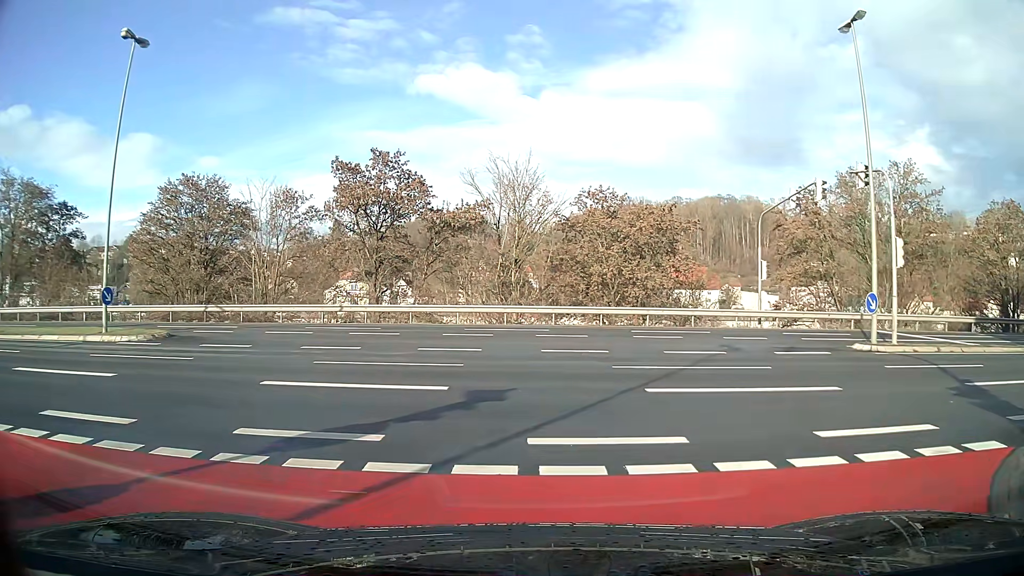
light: Day
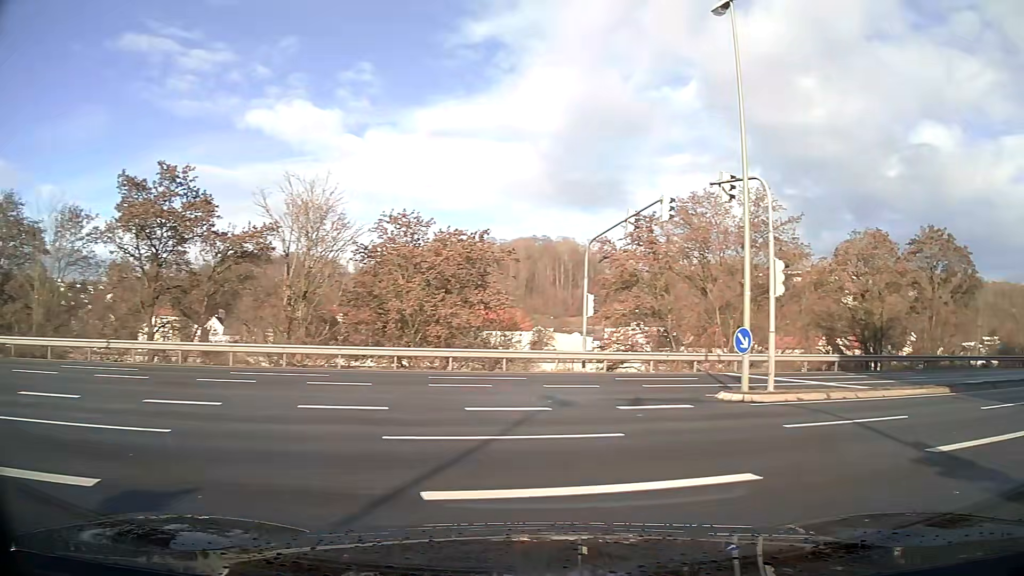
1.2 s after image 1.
(+0.8, +4.6) m; +23°
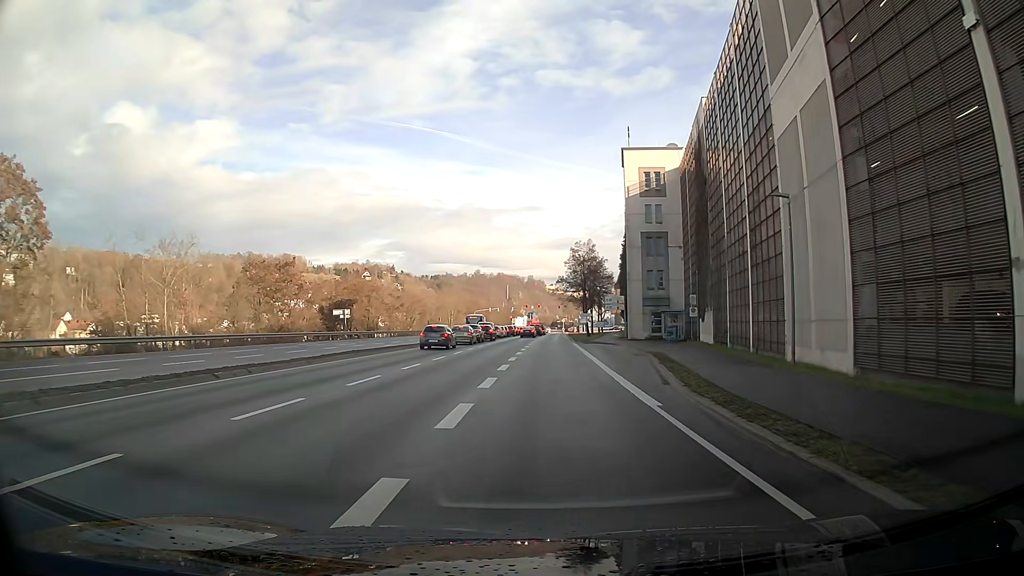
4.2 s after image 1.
(+12.5, +11.5) m; +65°
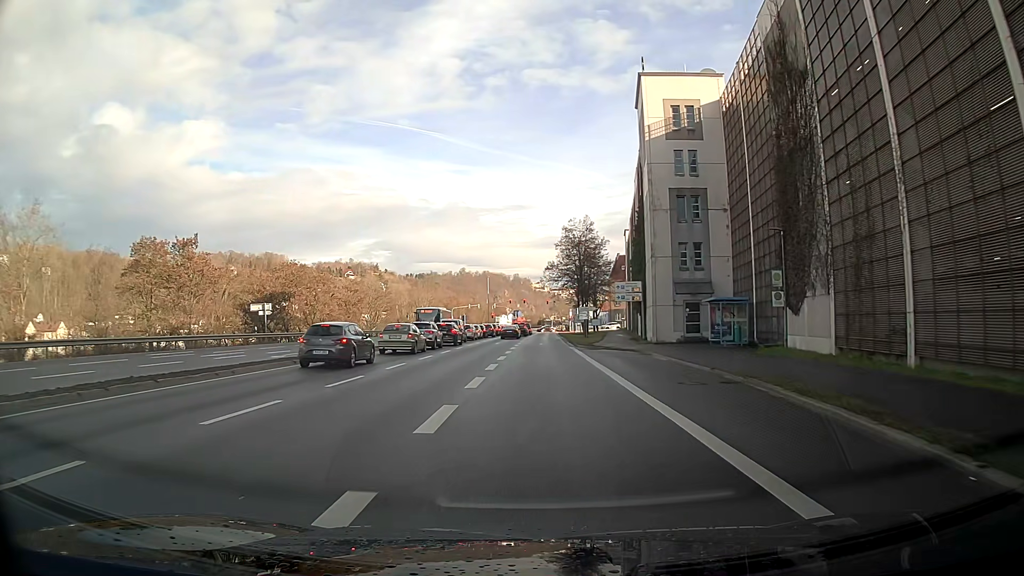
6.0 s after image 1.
(+0.3, +19.1) m; +2°
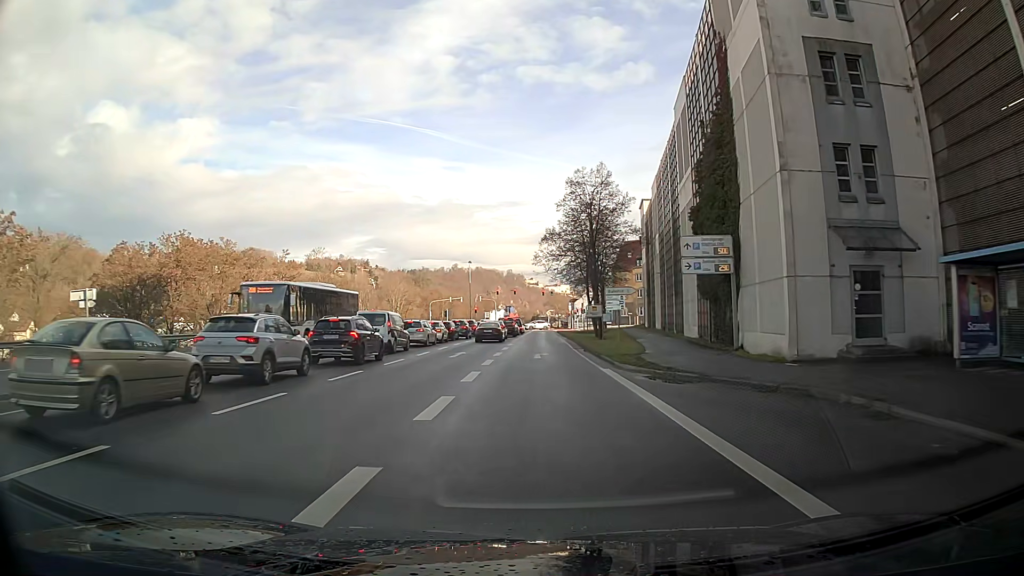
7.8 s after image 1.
(+1.0, +23.5) m; 0°
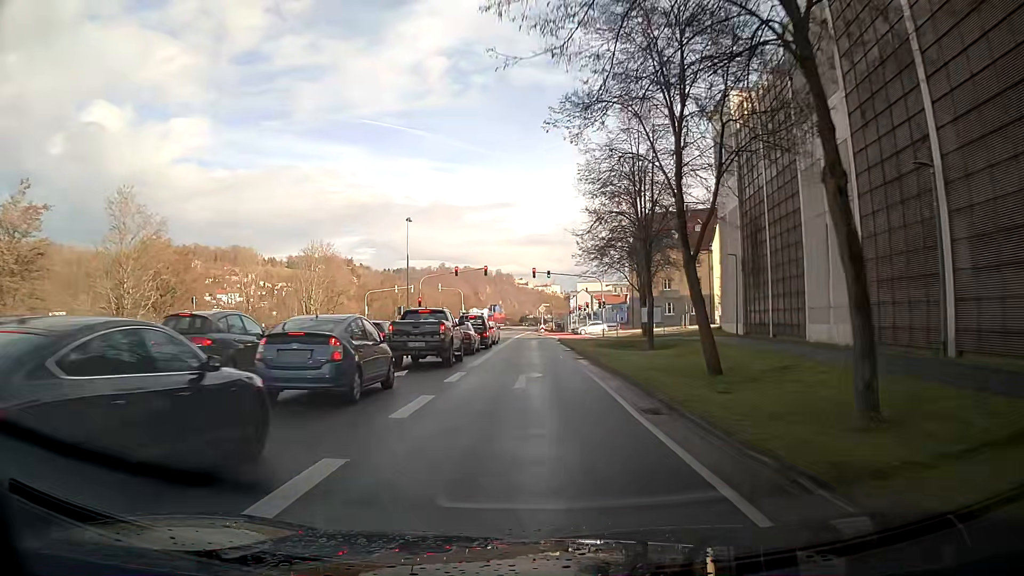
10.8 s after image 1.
(+0.1, +41.8) m; -1°
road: primary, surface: asphalt
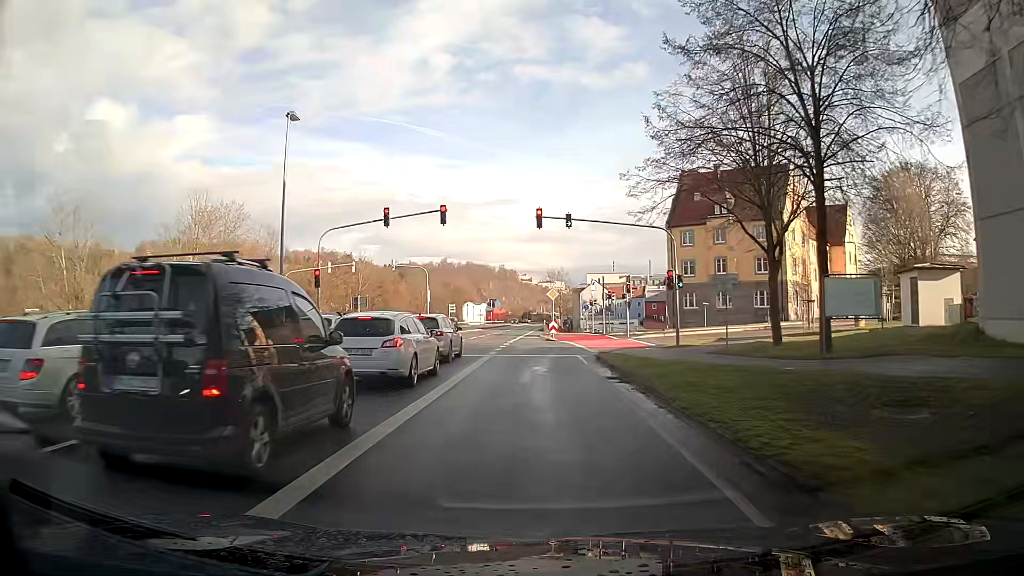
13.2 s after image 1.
(+0.6, +29.6) m; +1°
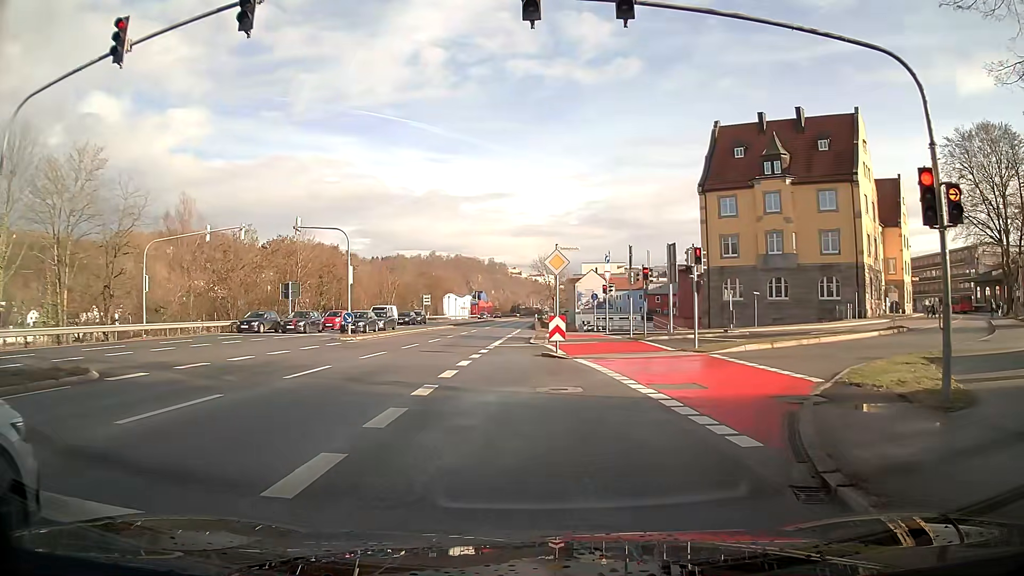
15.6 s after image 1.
(+0.1, +19.8) m; +1°
